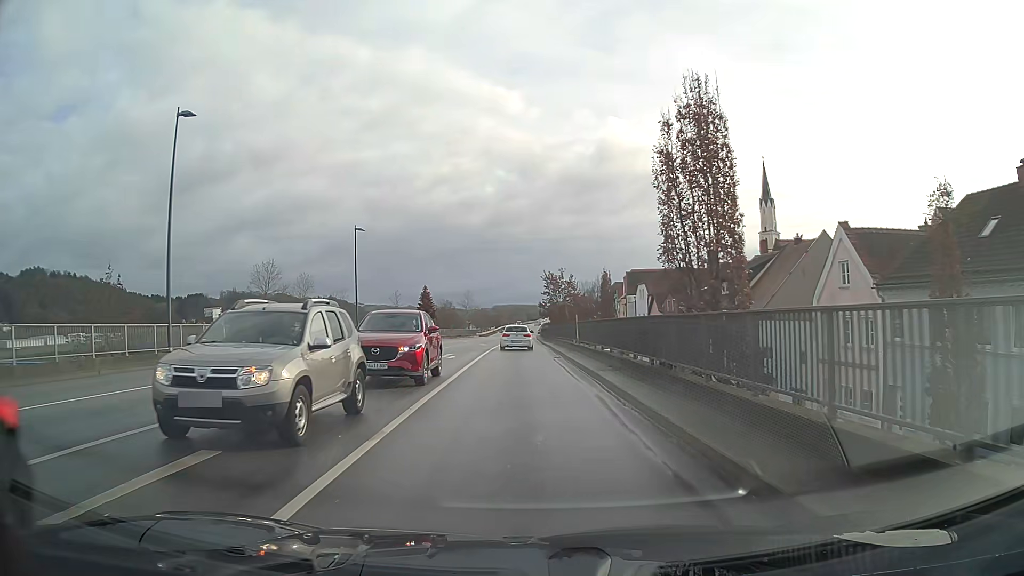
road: primary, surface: asphalt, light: Day
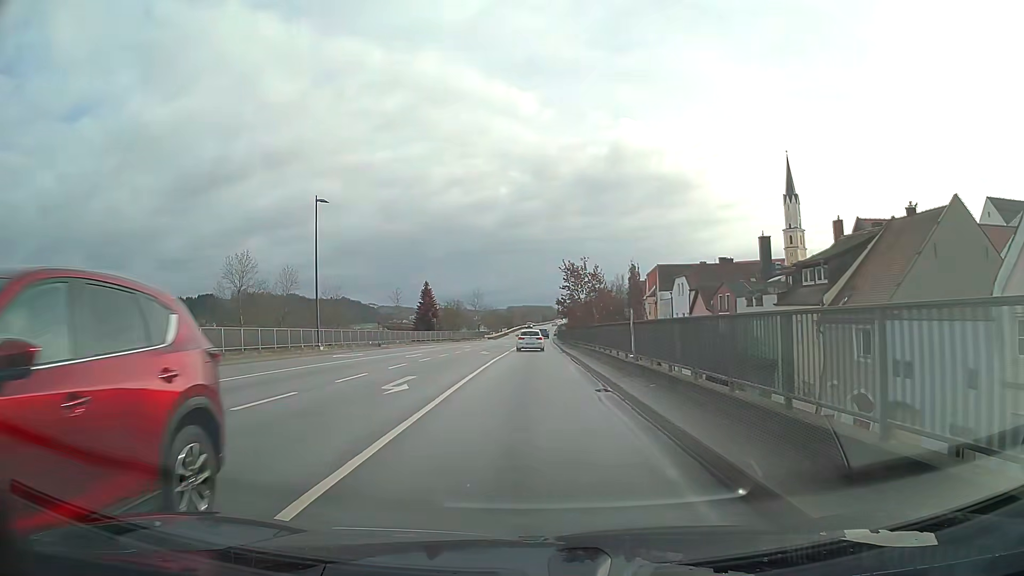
(-0.2, +13.6) m; -1°
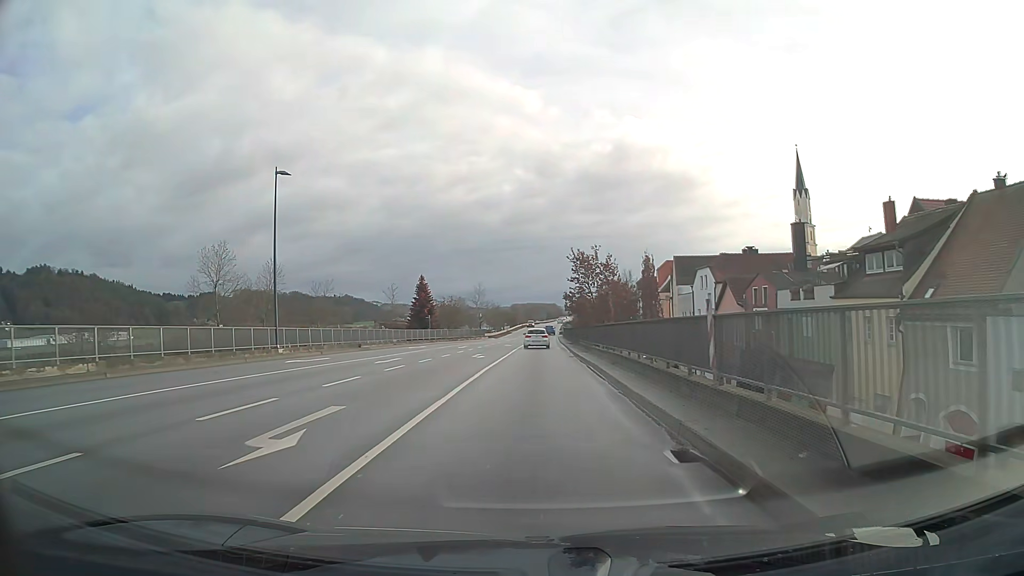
(0.0, +7.5) m; 0°
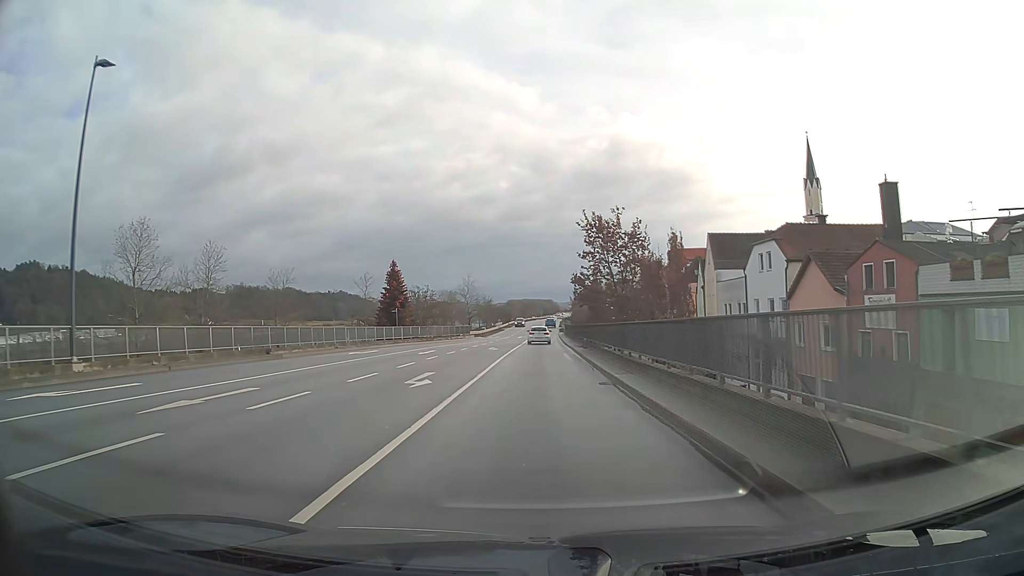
(+0.1, +16.4) m; +1°
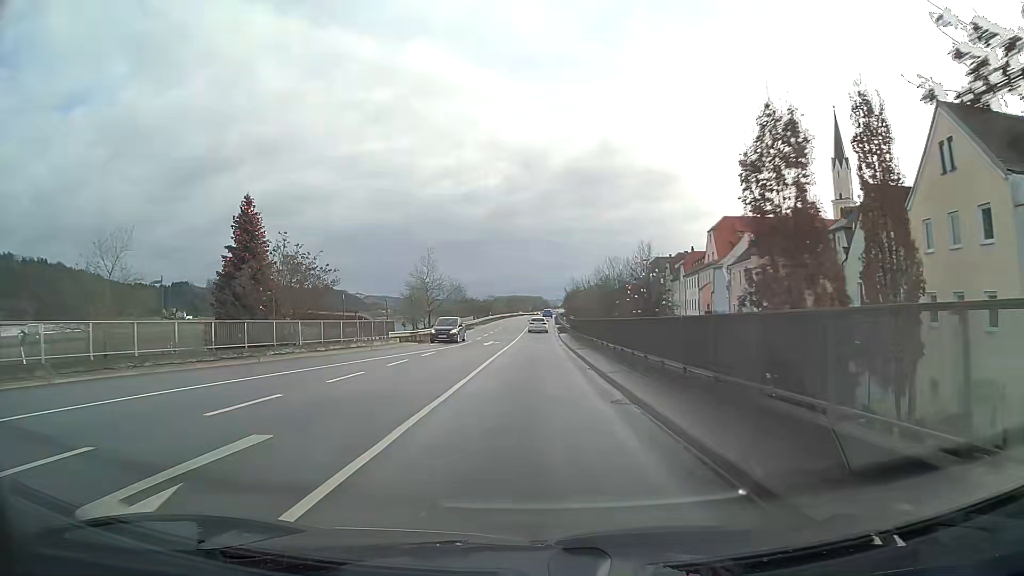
(+0.4, +37.5) m; +1°
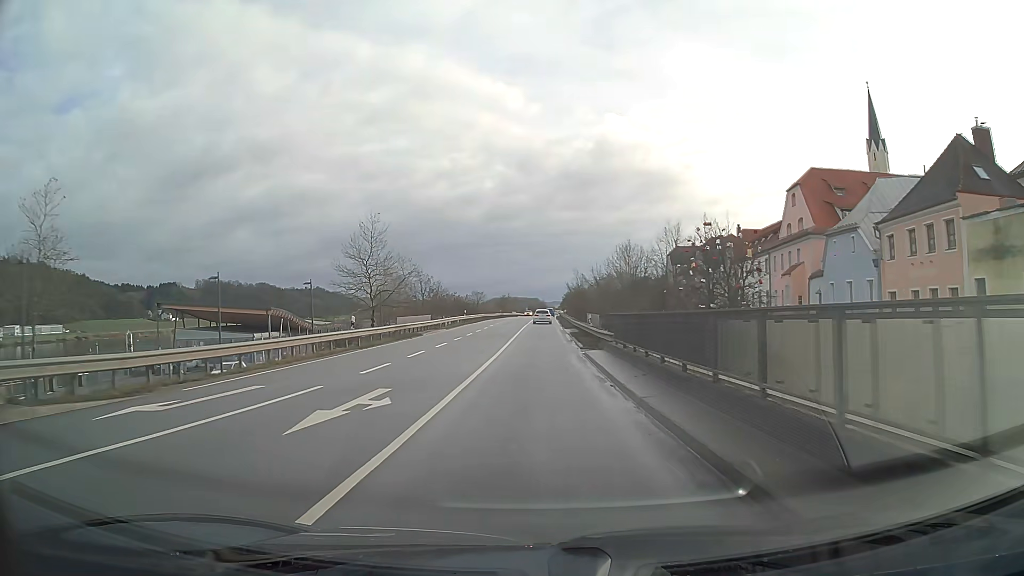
(+0.1, +31.4) m; 0°
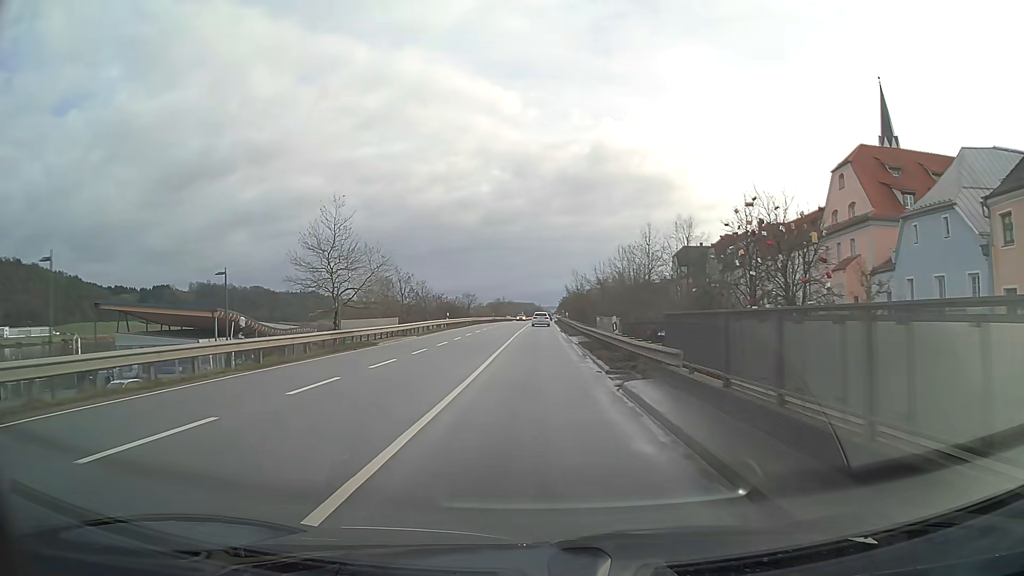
(0.0, +11.0) m; 0°
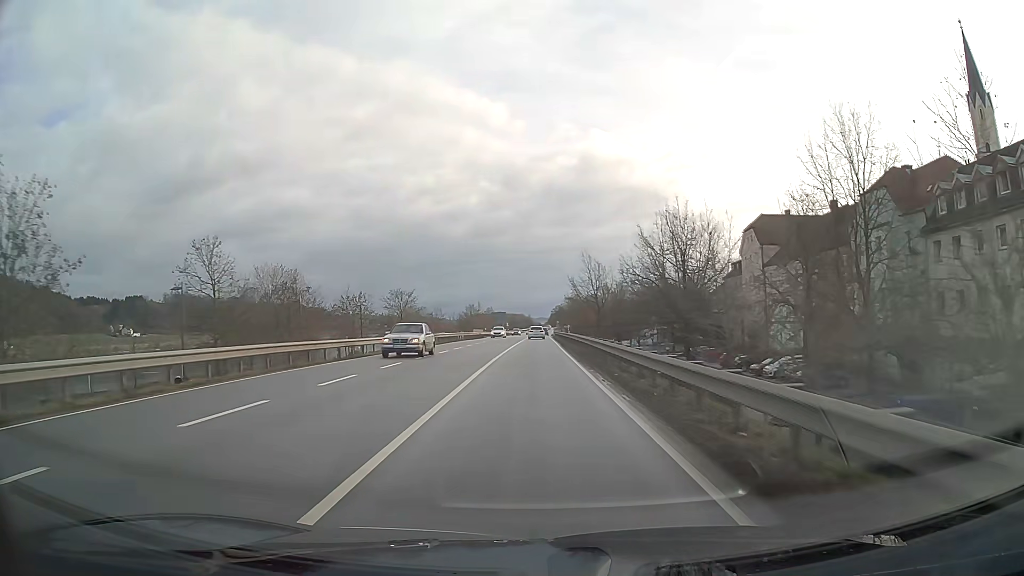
(+0.3, +57.3) m; +1°
